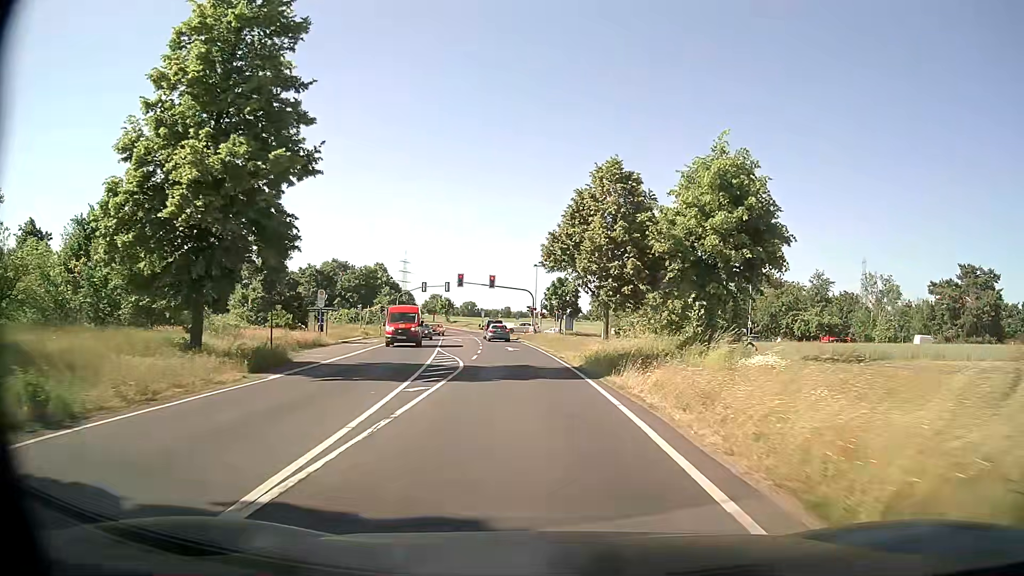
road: secondary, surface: asphalt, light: Day
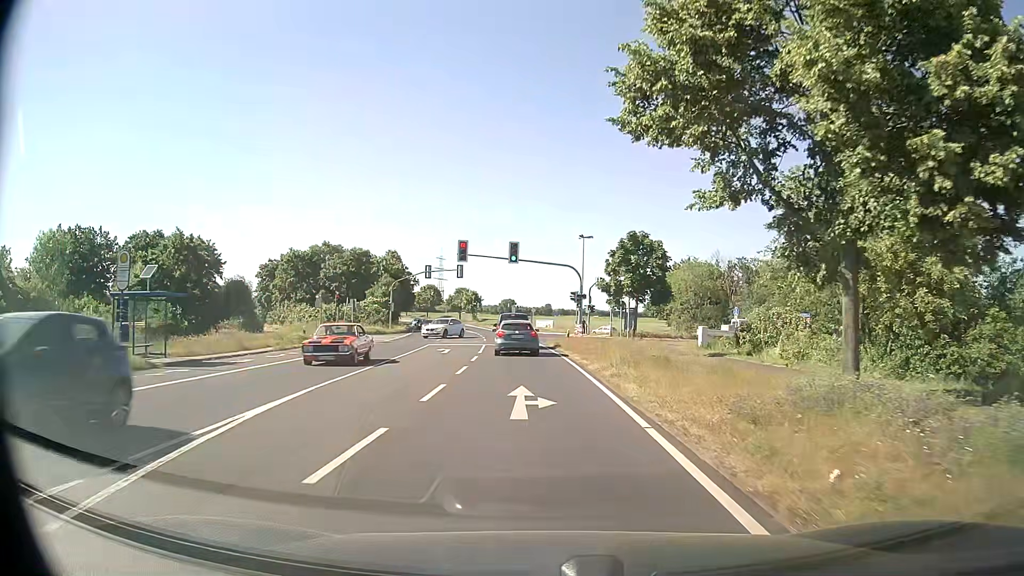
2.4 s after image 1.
(-0.8, +26.5) m; -4°
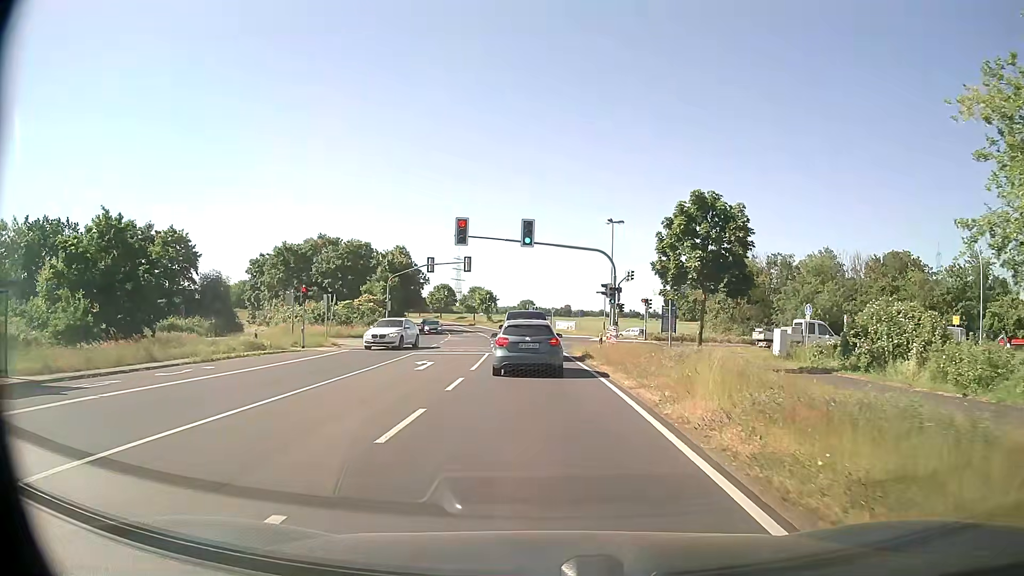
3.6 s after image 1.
(-0.2, +9.7) m; -2°
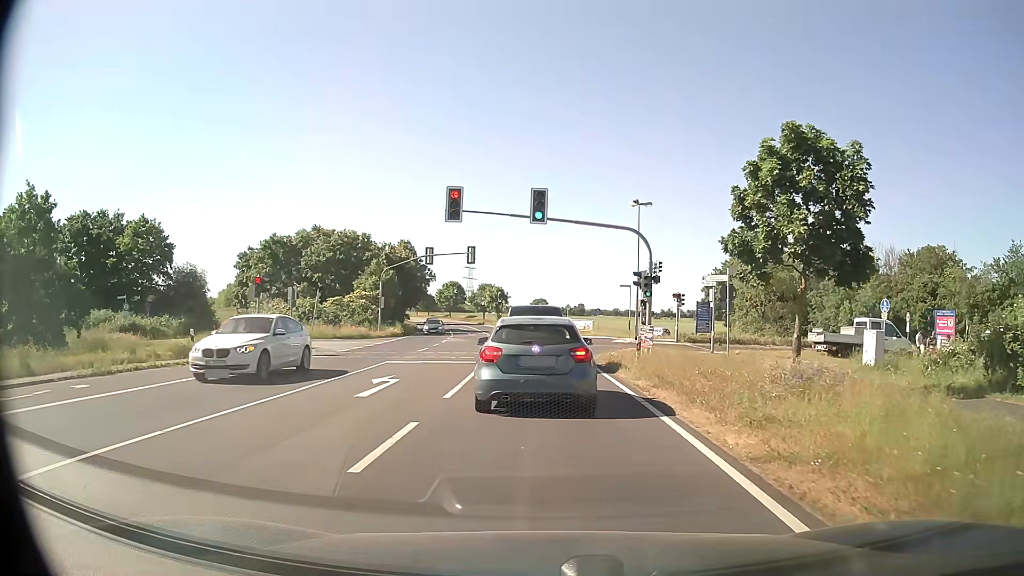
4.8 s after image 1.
(0.0, +7.3) m; -1°
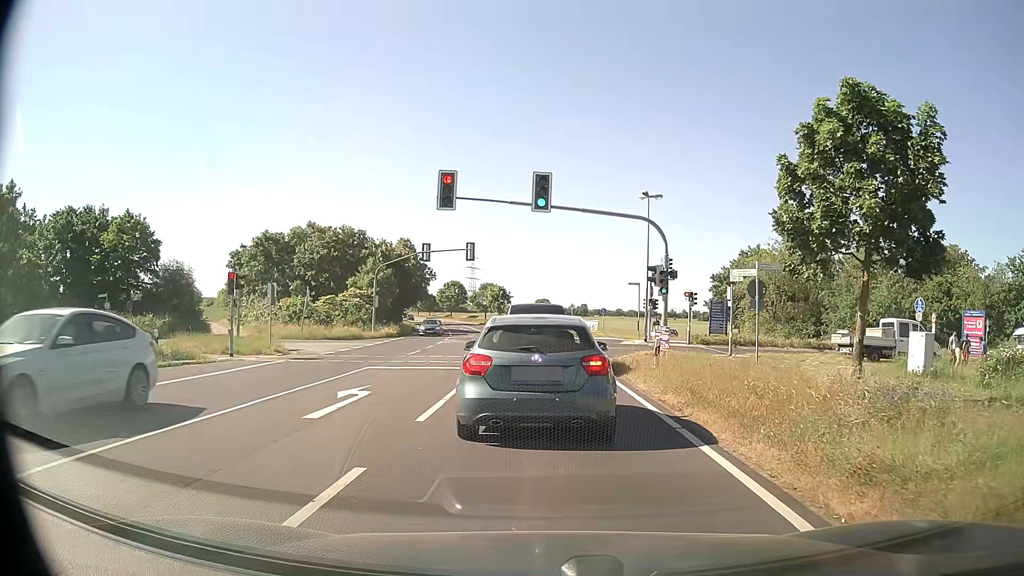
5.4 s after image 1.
(0.0, +2.7) m; 0°
